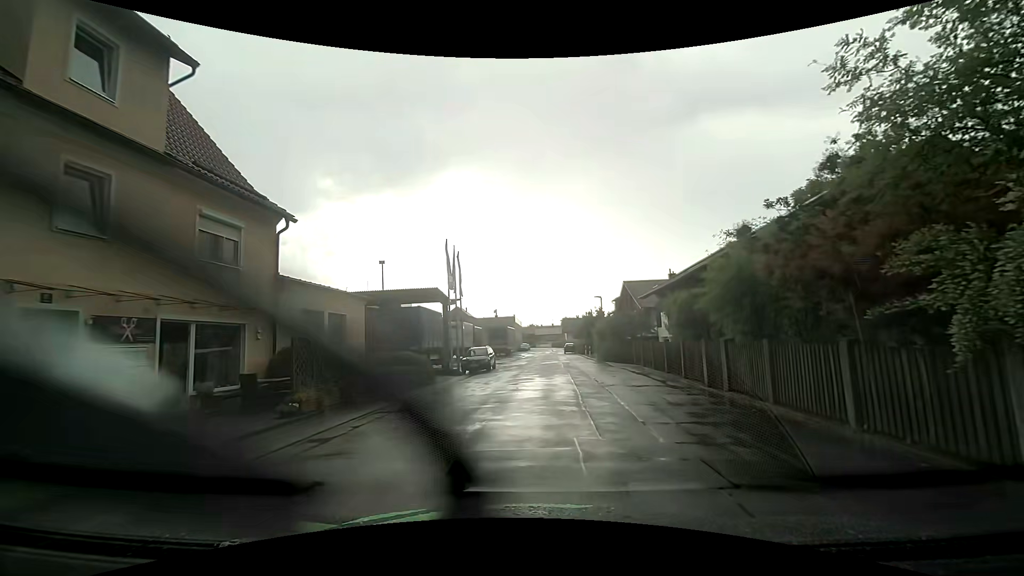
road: residential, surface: asphalt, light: Day
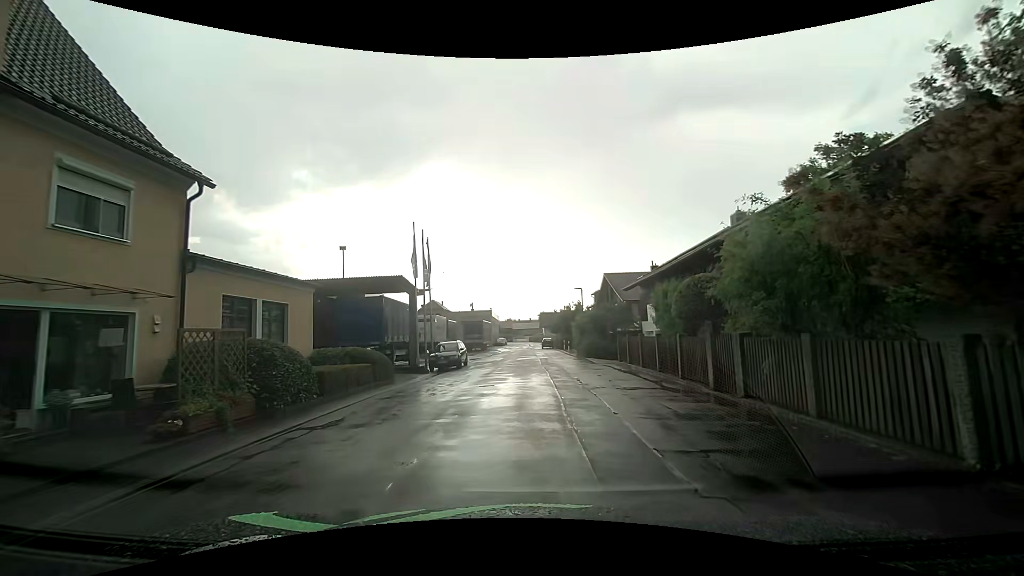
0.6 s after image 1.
(0.0, +2.8) m; +3°
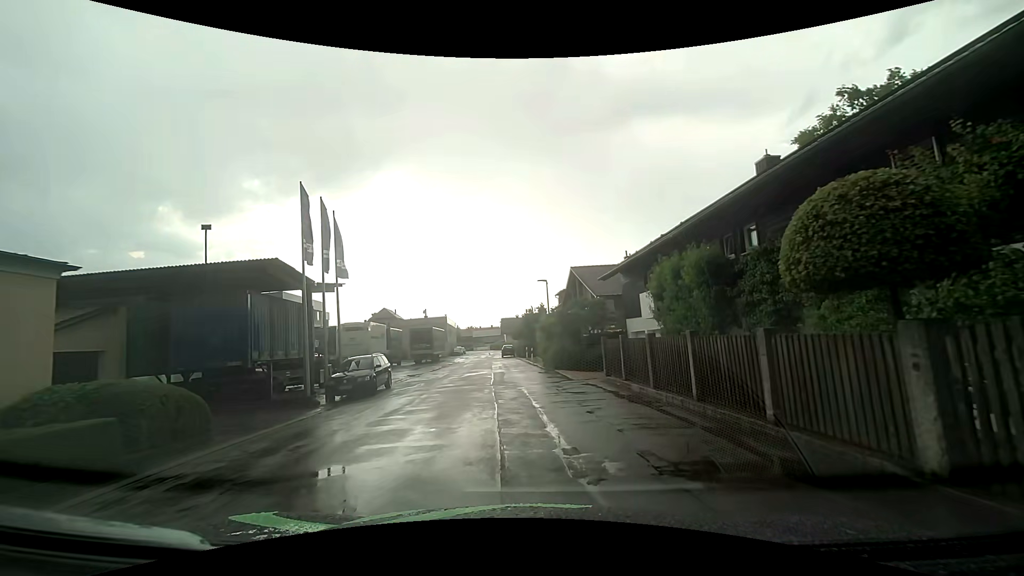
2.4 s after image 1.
(+0.3, +8.5) m; +4°
(0, +10) (-1, +20) (-2, +30) (-3, +40) (-4, +50) (-7, +60) (-7, +69) (-7, +79) (-7, +89) (-8, +99) m
